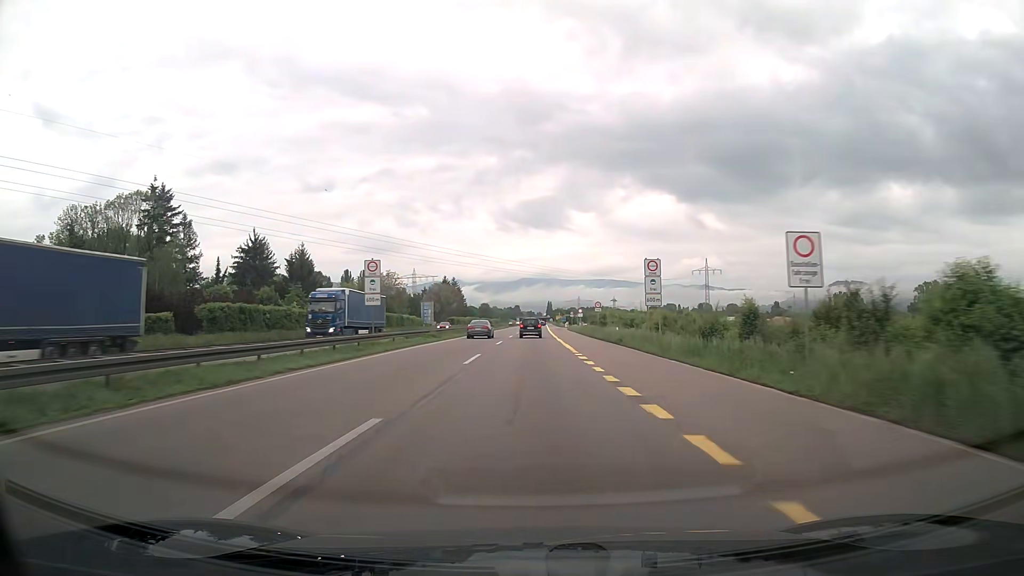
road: trunk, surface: asphalt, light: Day
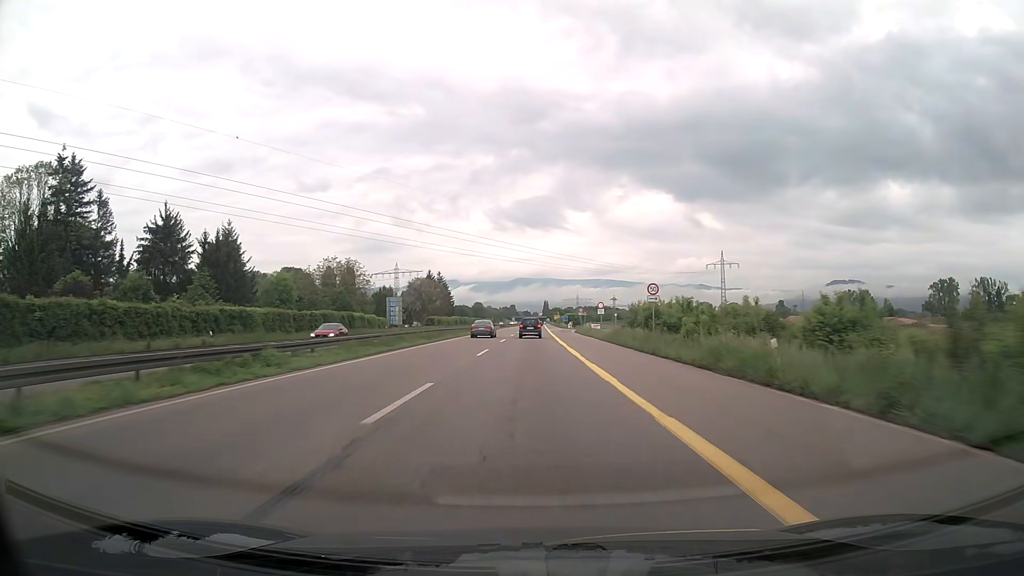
(+0.1, +30.7) m; 0°
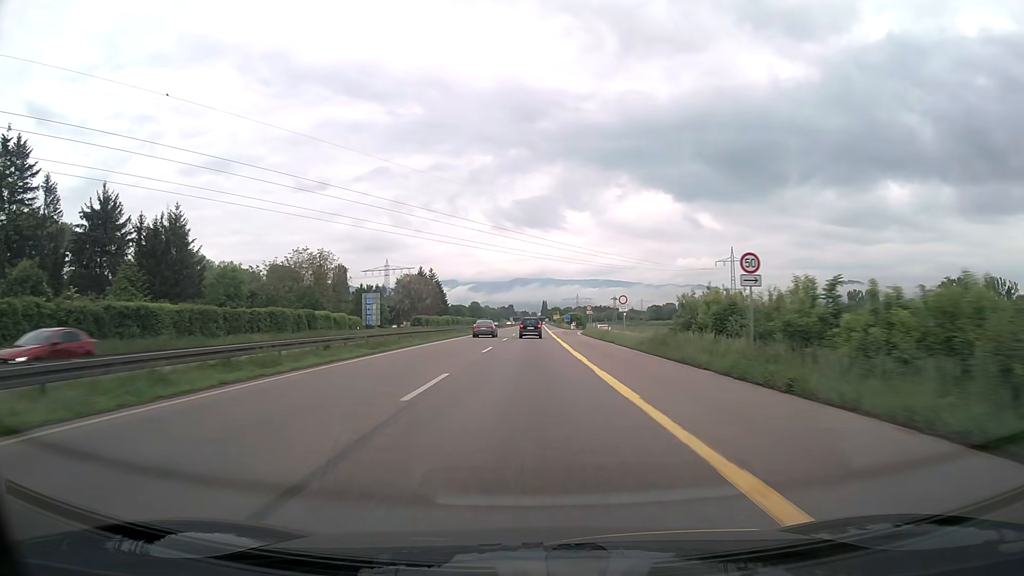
(0.0, +15.4) m; 0°
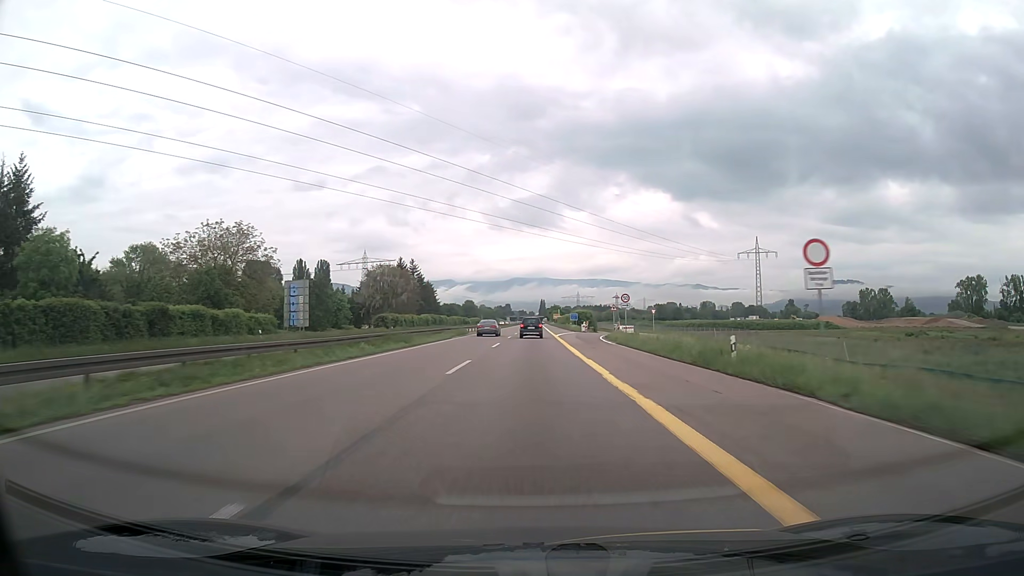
(0.0, +30.7) m; 0°
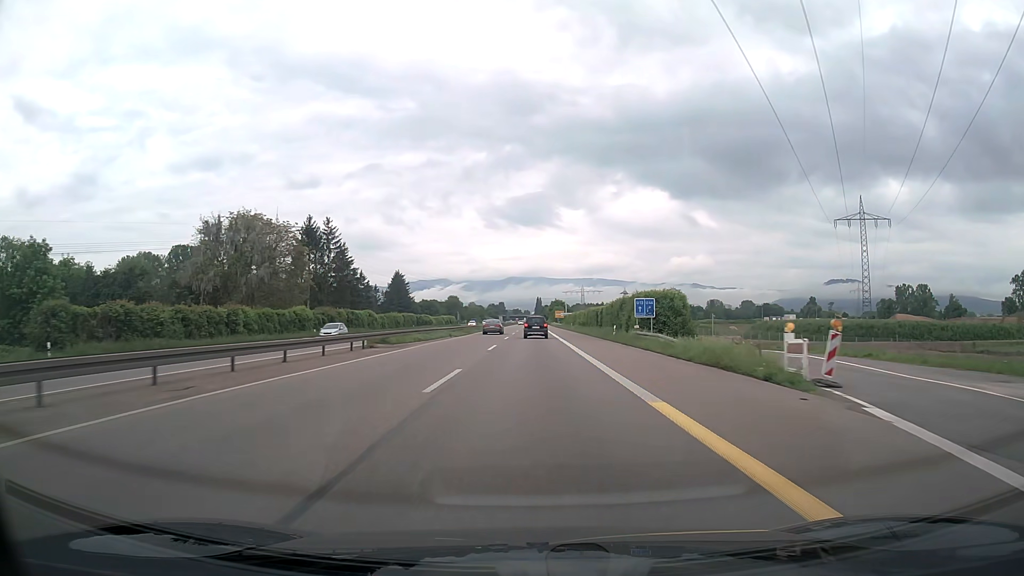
(+0.3, +76.8) m; 0°
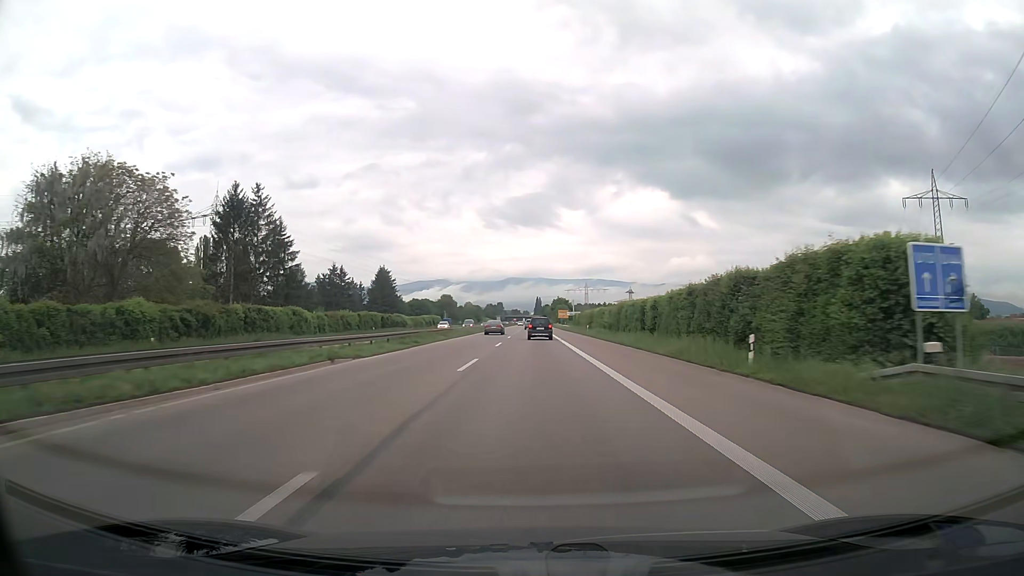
(0.0, +30.7) m; 0°
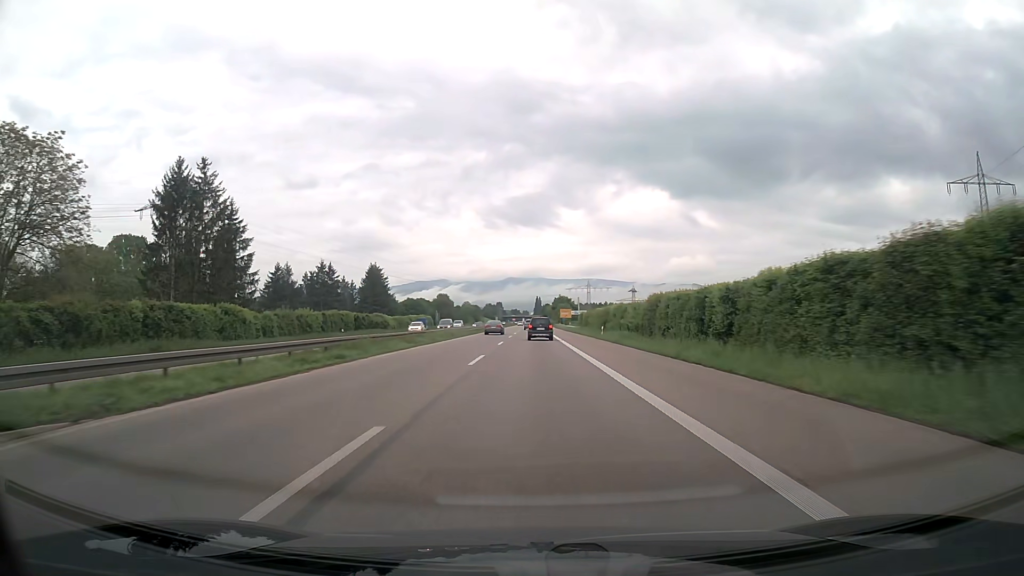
(0.0, +15.3) m; 0°
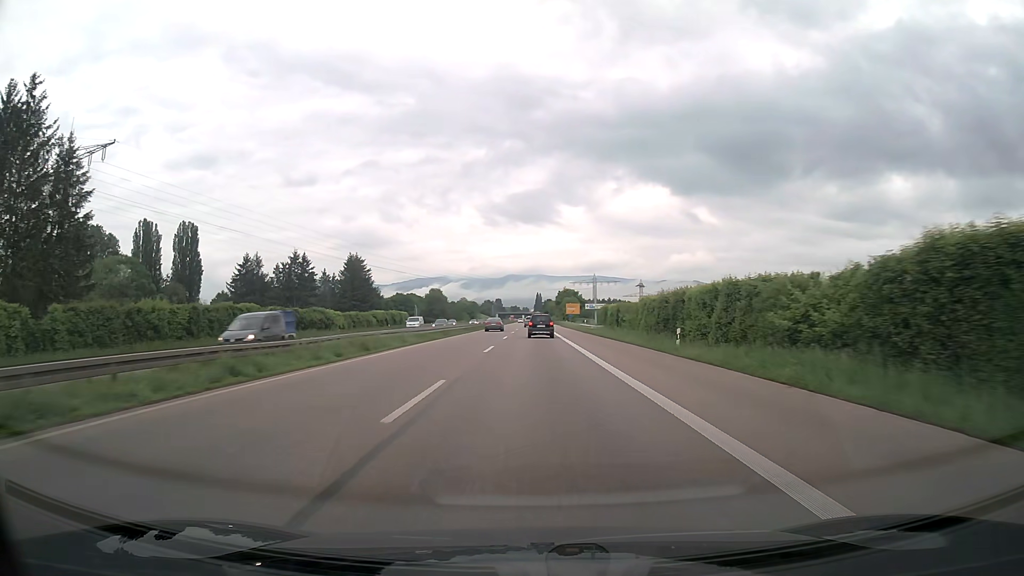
(0.0, +30.0) m; 0°
(0, +10) (0, +20) (0, +30) (0, +40) (0, +50) (0, +60) (0, +70) (0, +80) (0, +90) (0, +100) m
